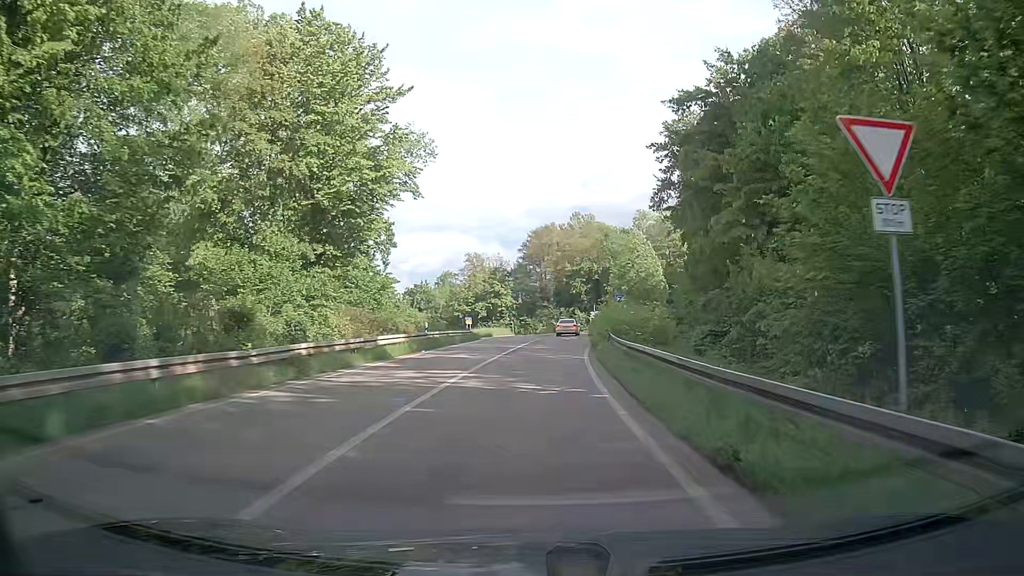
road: trunk_link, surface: asphalt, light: Day
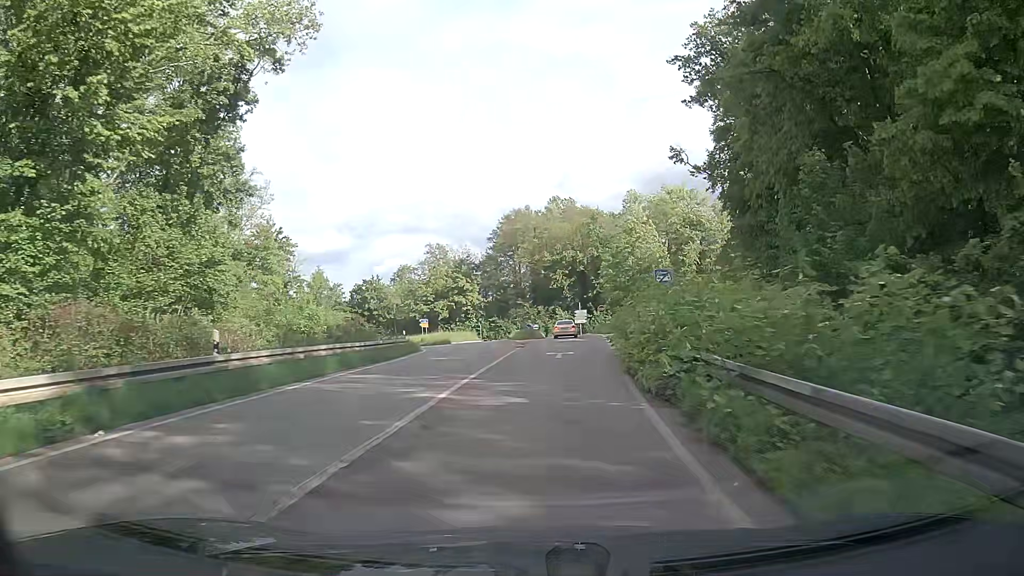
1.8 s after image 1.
(+0.5, +21.4) m; +3°
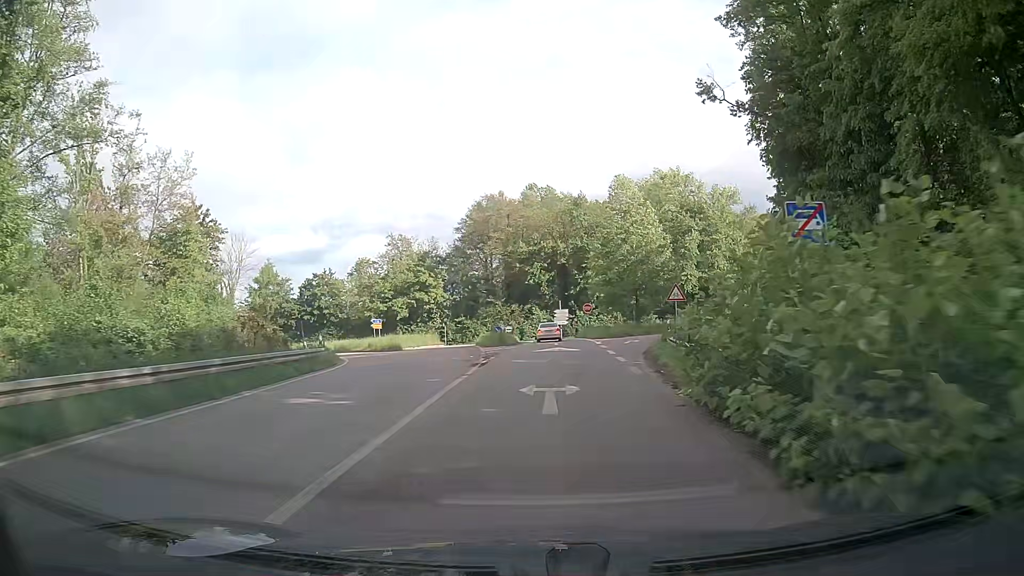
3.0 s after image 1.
(0.0, +13.4) m; +1°
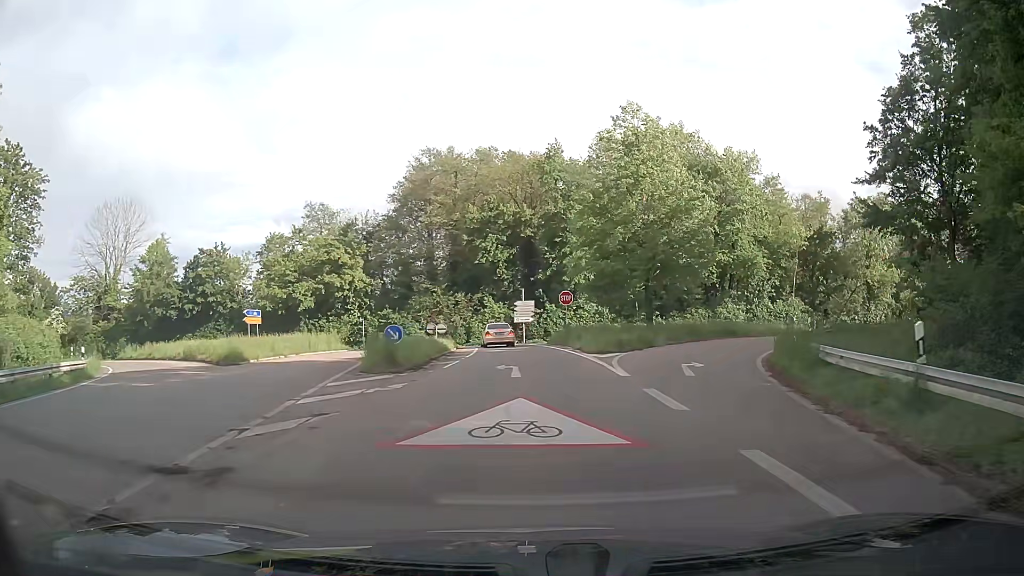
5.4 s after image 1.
(+0.9, +24.0) m; +4°
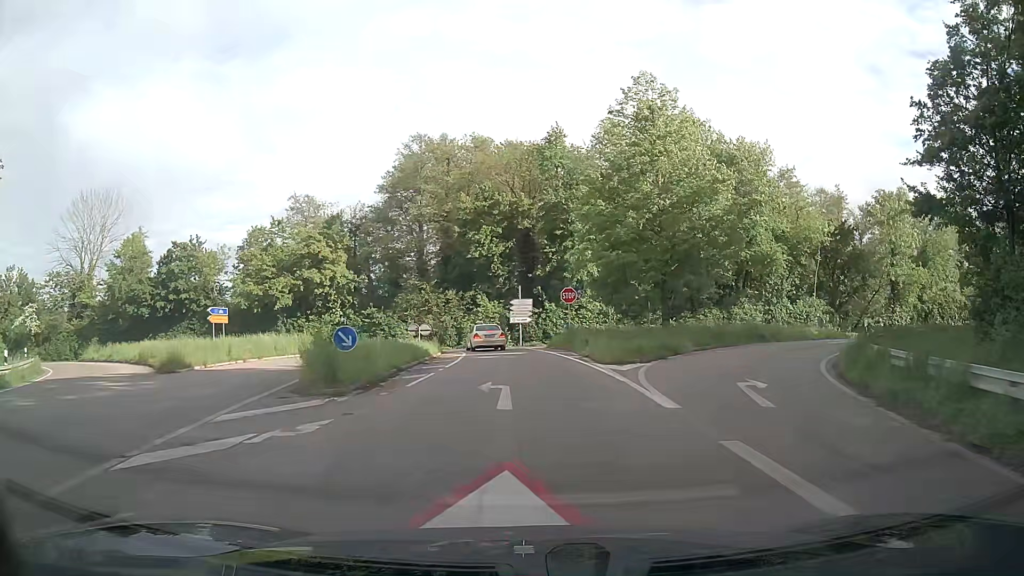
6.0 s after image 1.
(0.0, +5.4) m; 0°
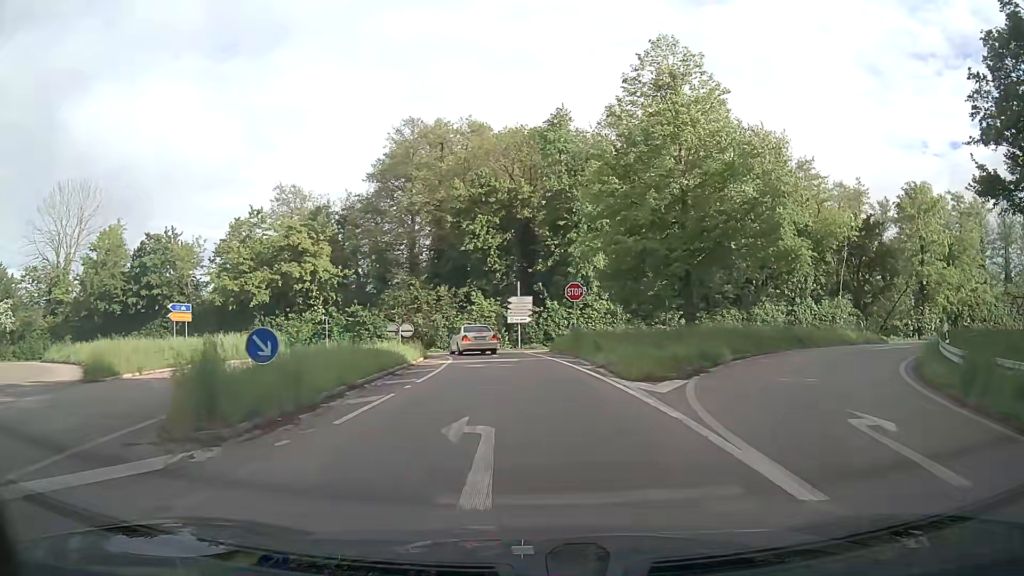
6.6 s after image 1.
(0.0, +5.2) m; +1°
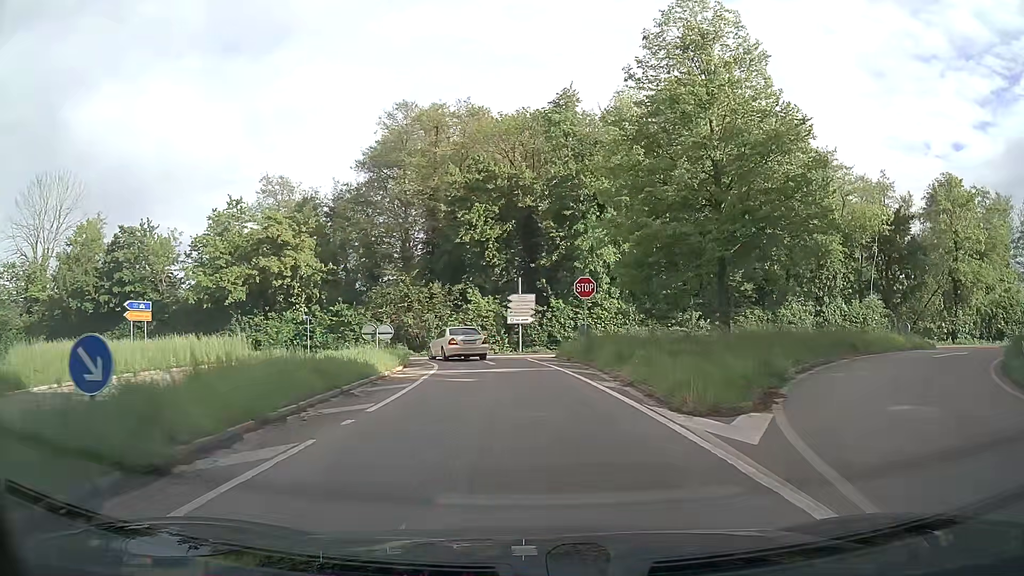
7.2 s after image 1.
(0.0, +4.9) m; -1°
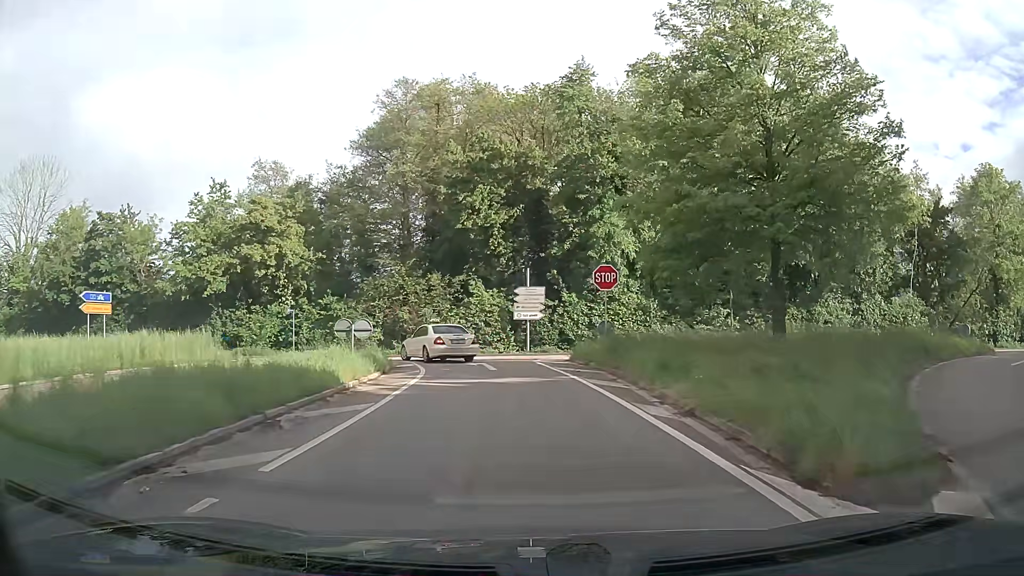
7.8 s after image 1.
(0.0, +4.6) m; -1°
(0, +10) (-1, +20) (-4, +29) (-12, +35) (-22, +37) (-32, +38) (-42, +40) (-52, +42) (-61, +44) (-71, +47) m
